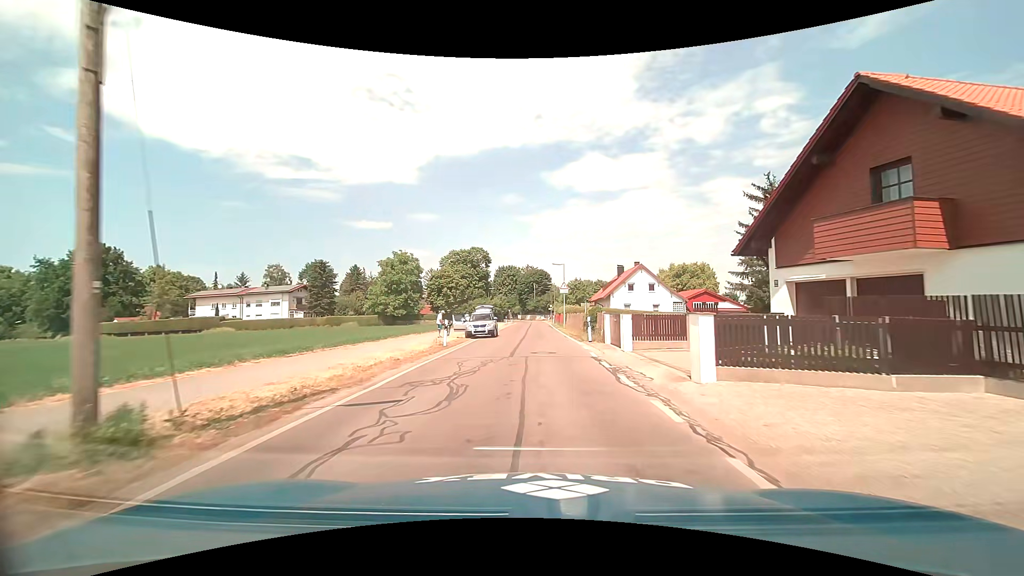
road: tertiary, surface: asphalt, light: Day
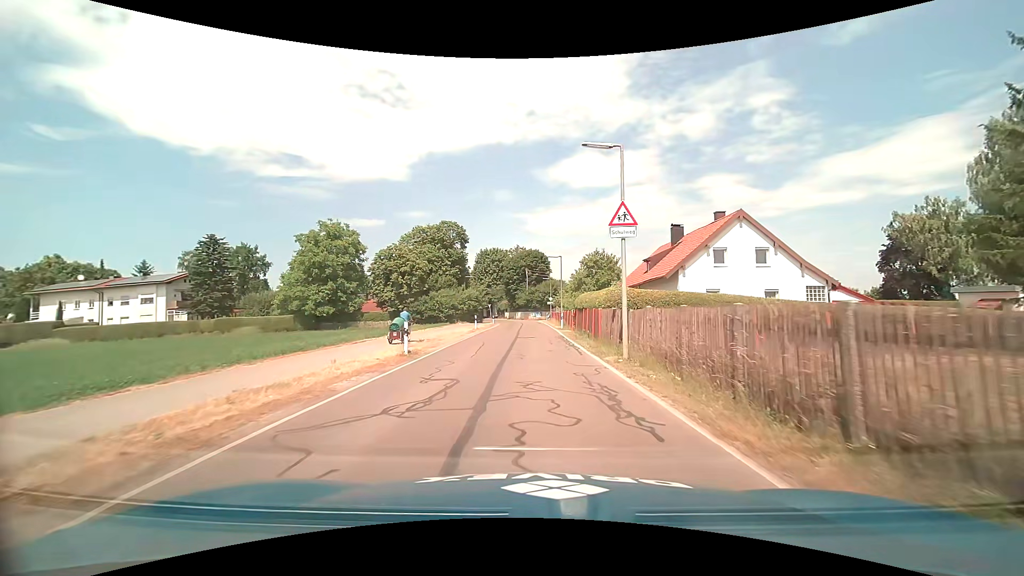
(+0.2, +32.8) m; +1°
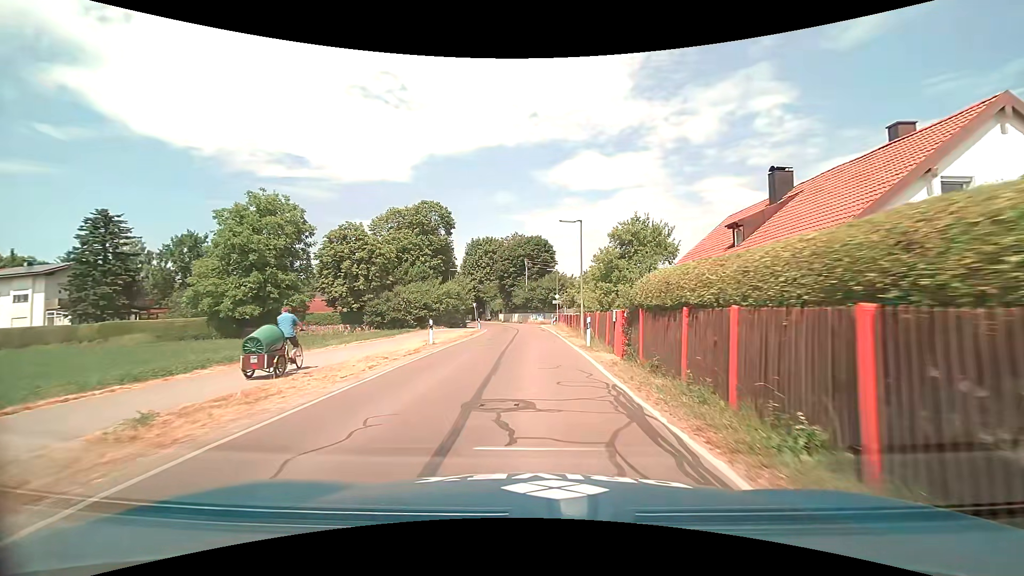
(0.0, +18.0) m; 0°
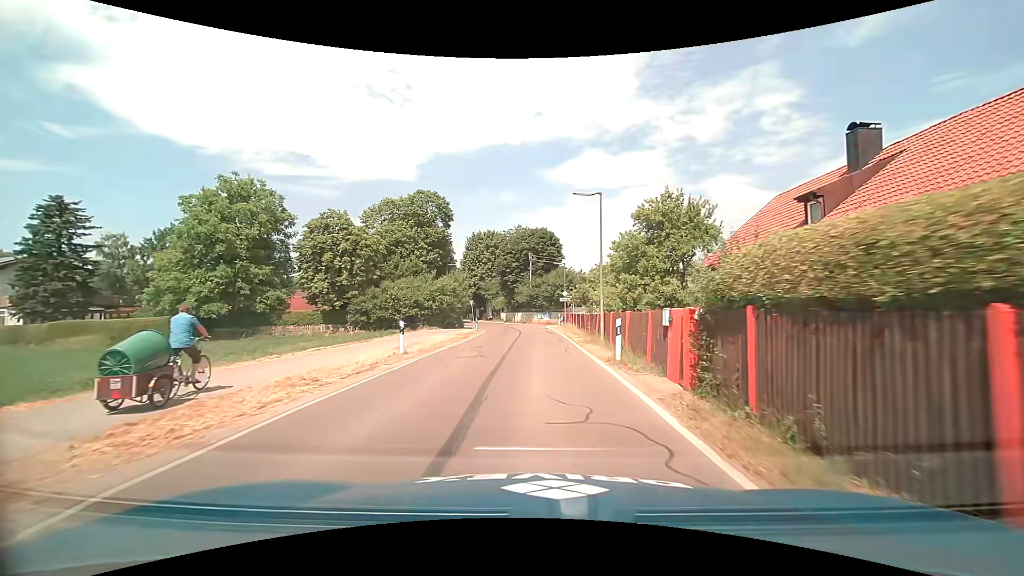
(0.0, +5.9) m; 0°
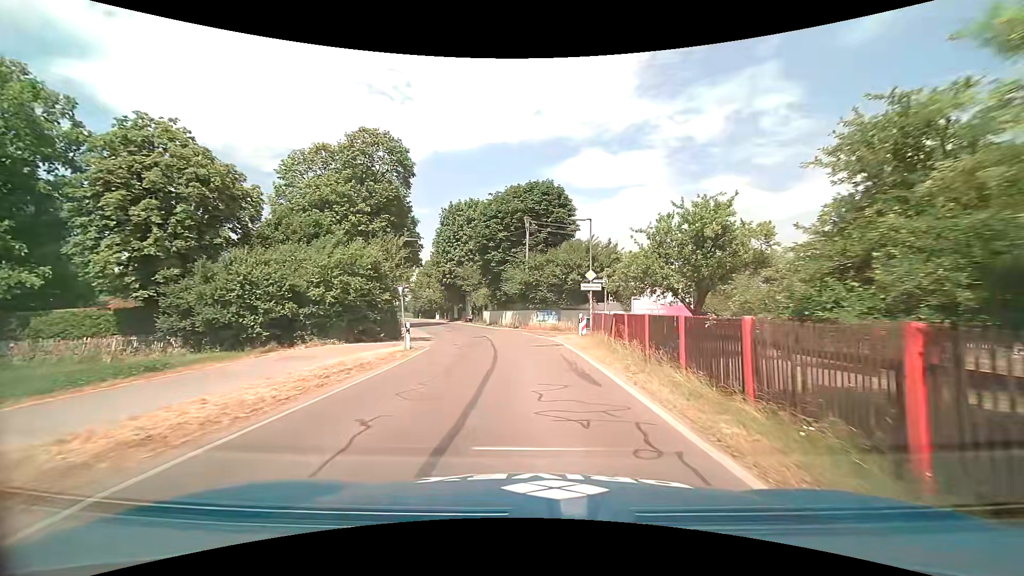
(-0.1, +23.1) m; 0°
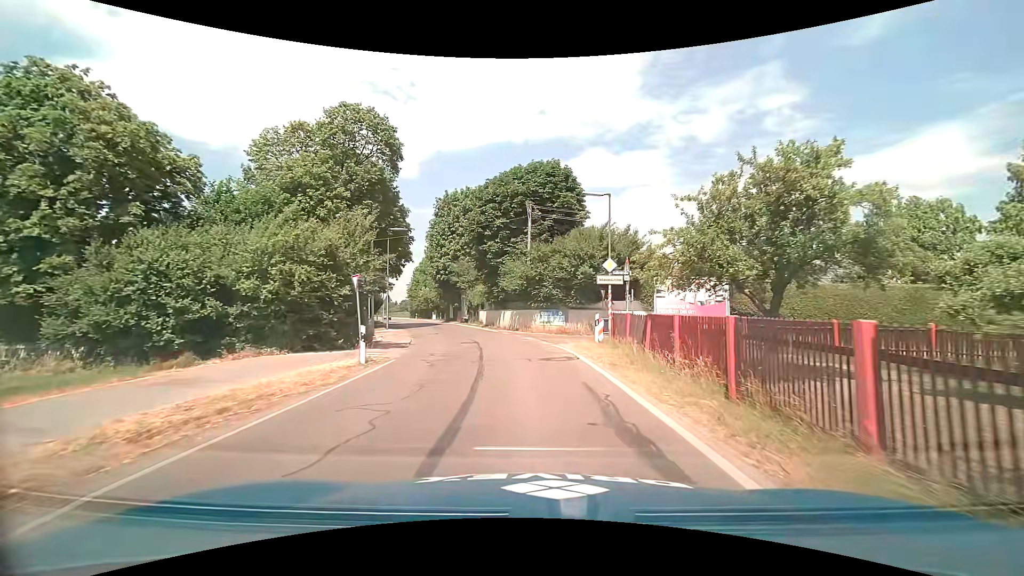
(0.0, +5.6) m; 0°
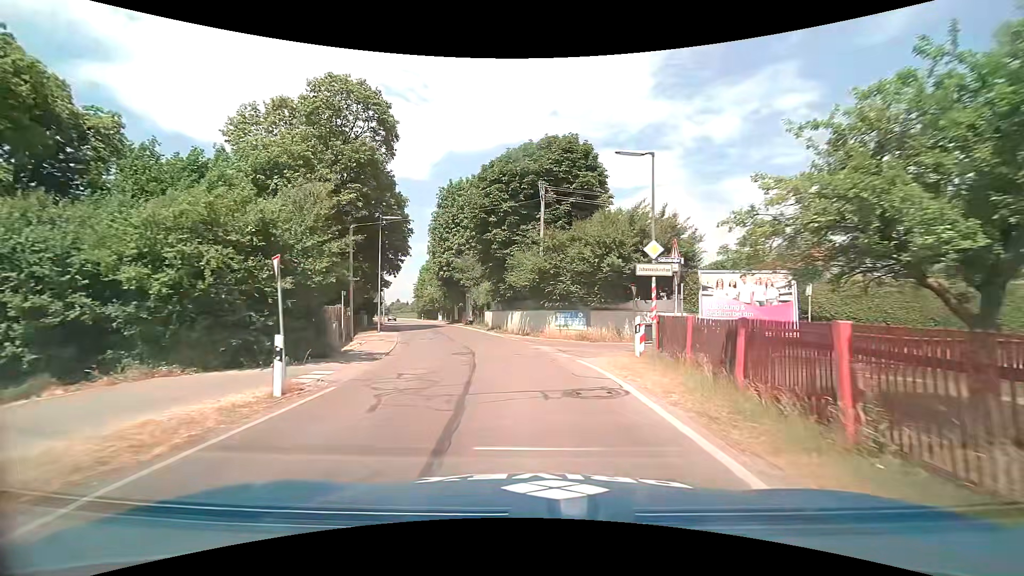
(0.0, +5.5) m; -1°
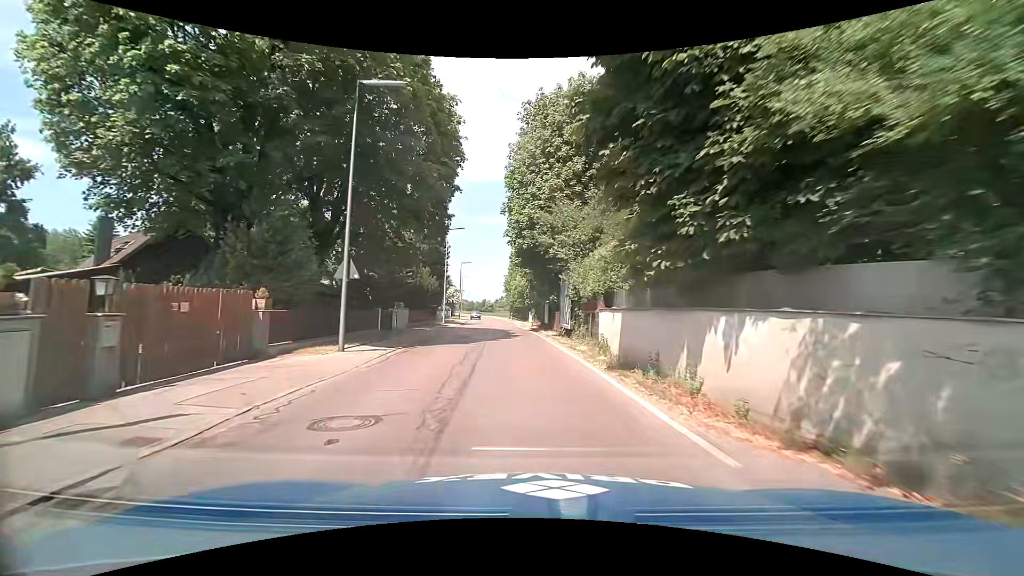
(-1.9, +22.2) m; -12°
(0, +10) (-1, +20) (-2, +30) (-2, +40) (-3, +50) (-4, +60) (-5, +70) (-6, +80) (-7, +90) (-9, +100) m
